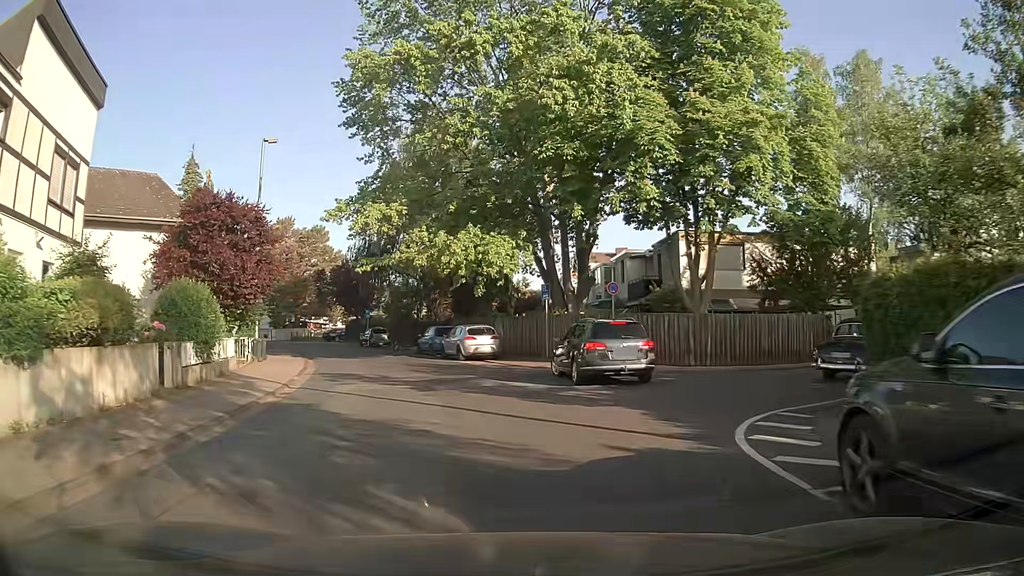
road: residential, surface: asphalt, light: Day
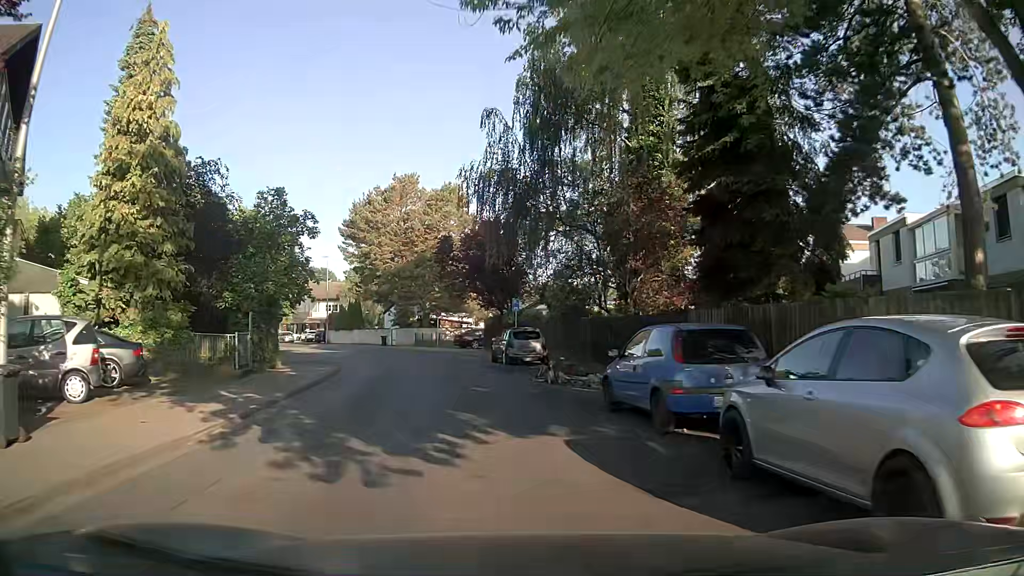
(-2.9, +23.7) m; -14°
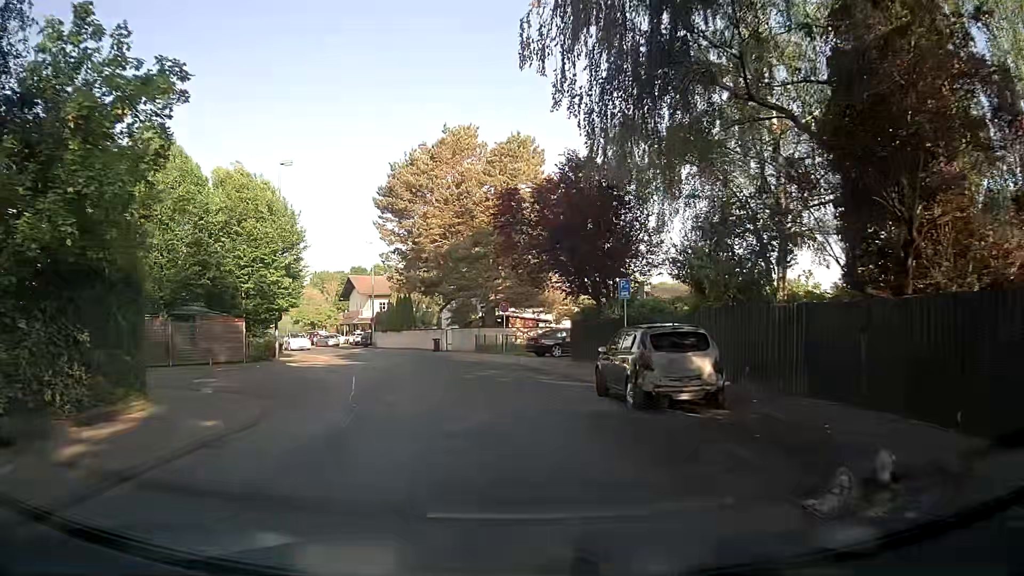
(-0.9, +14.4) m; -7°
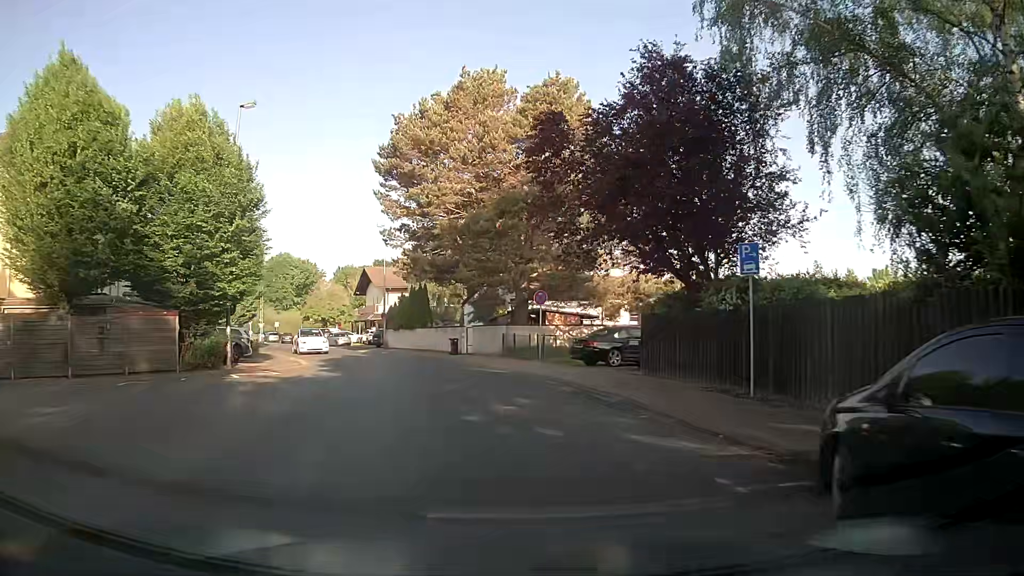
(-0.3, +9.6) m; -3°
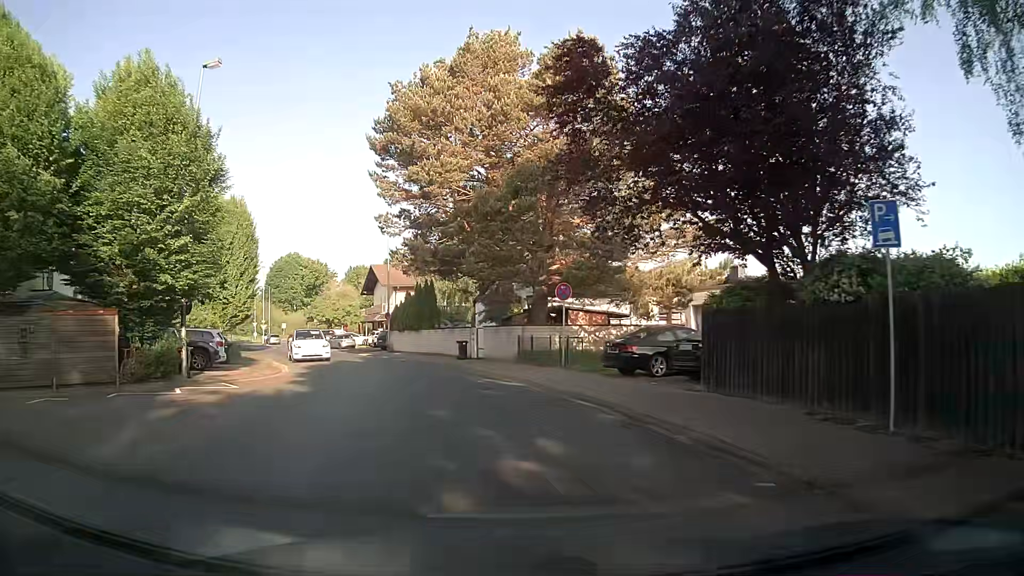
(-0.1, +4.8) m; -1°
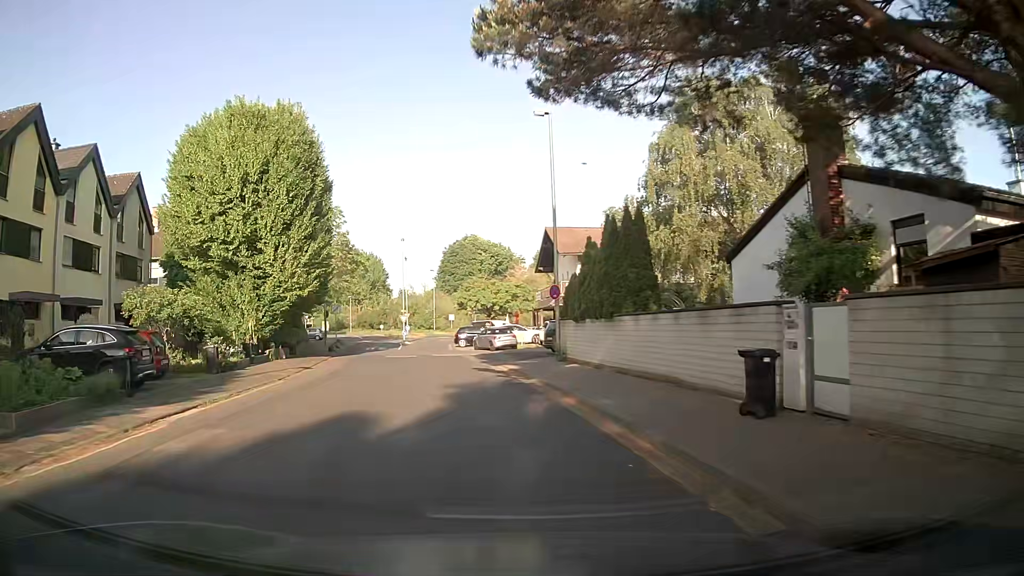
(-2.9, +23.9) m; -17°
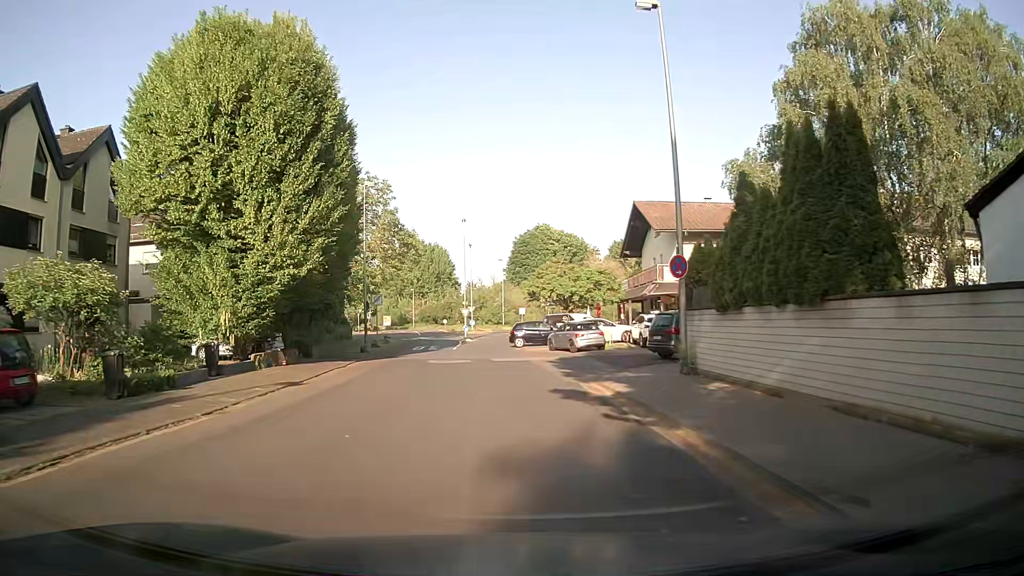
(-0.7, +9.6) m; -6°
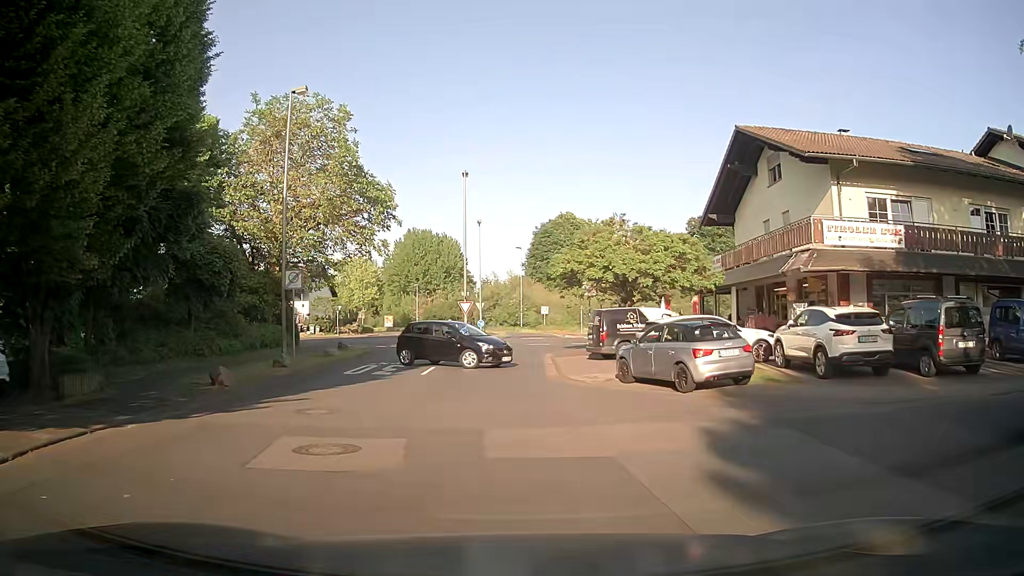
(-0.4, +18.1) m; -1°
(0, +10) (-1, +20) (-1, +30) (+1, +40) (+8, +47) (+17, +49) (+27, +49) (+37, +49) (+47, +49) (+57, +48) m
